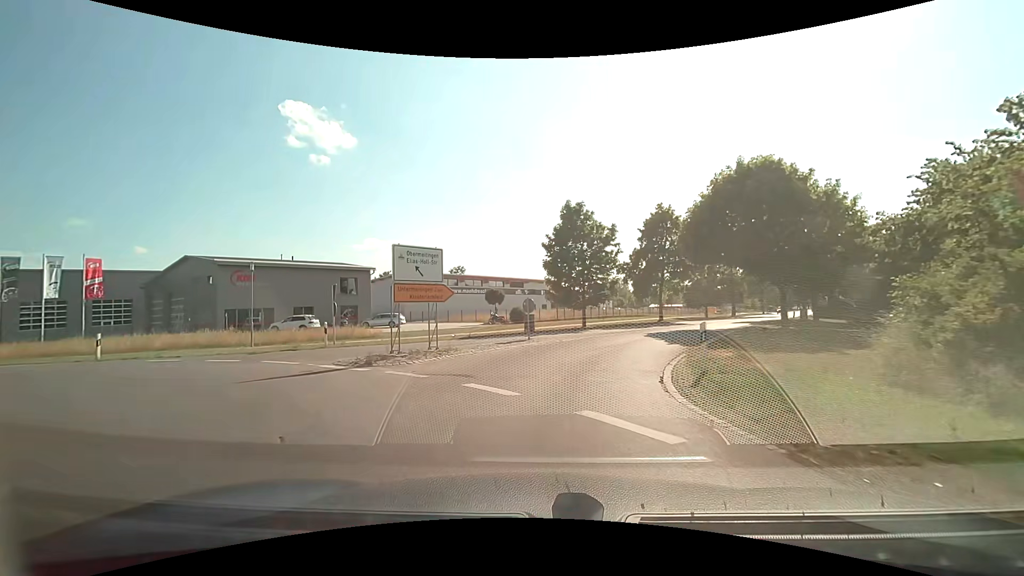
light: Day
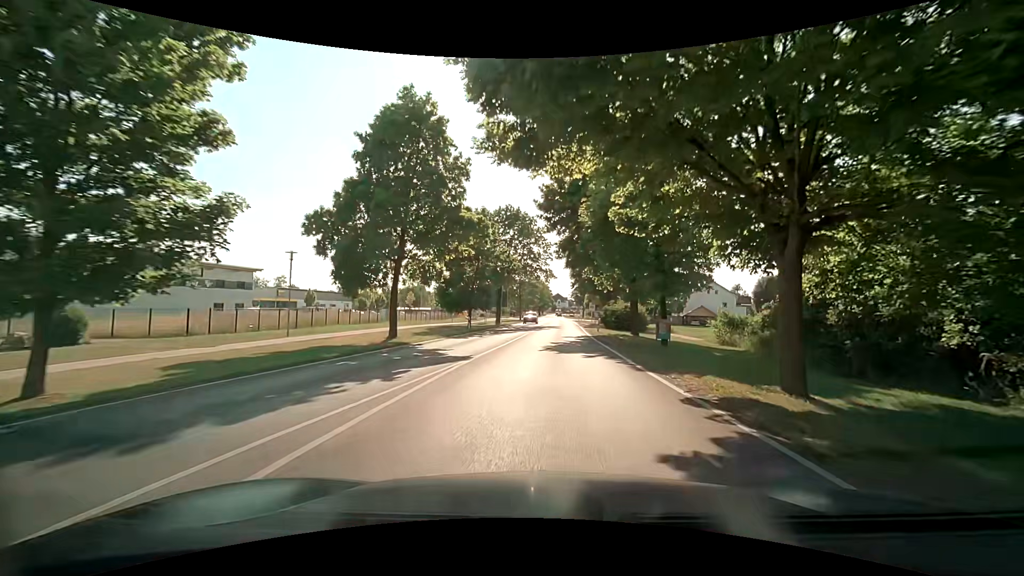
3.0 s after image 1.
(+6.3, +27.4) m; +27°
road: tertiary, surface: asphalt
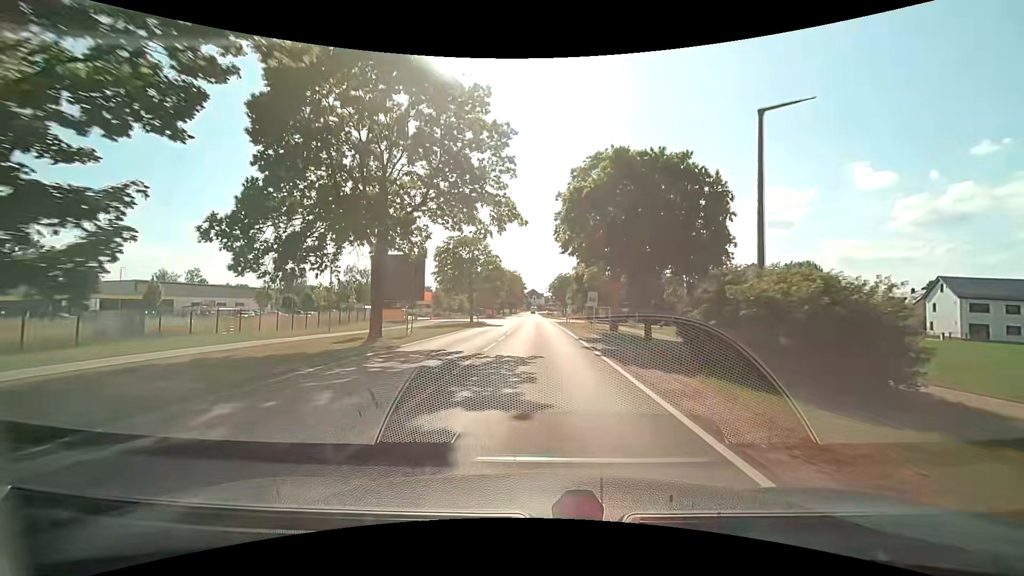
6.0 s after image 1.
(+1.8, +35.0) m; +3°
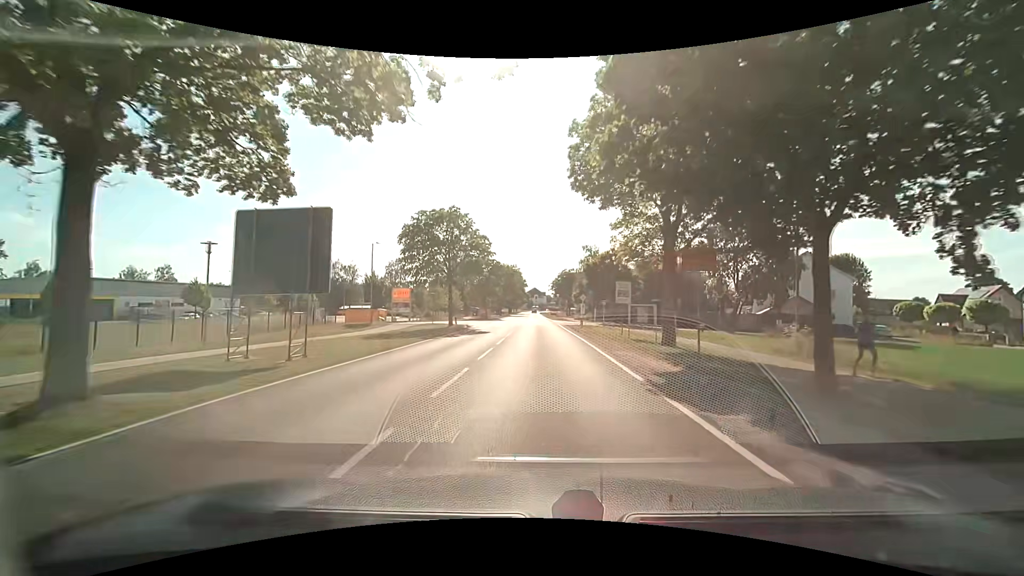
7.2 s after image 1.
(0.0, +14.6) m; 0°
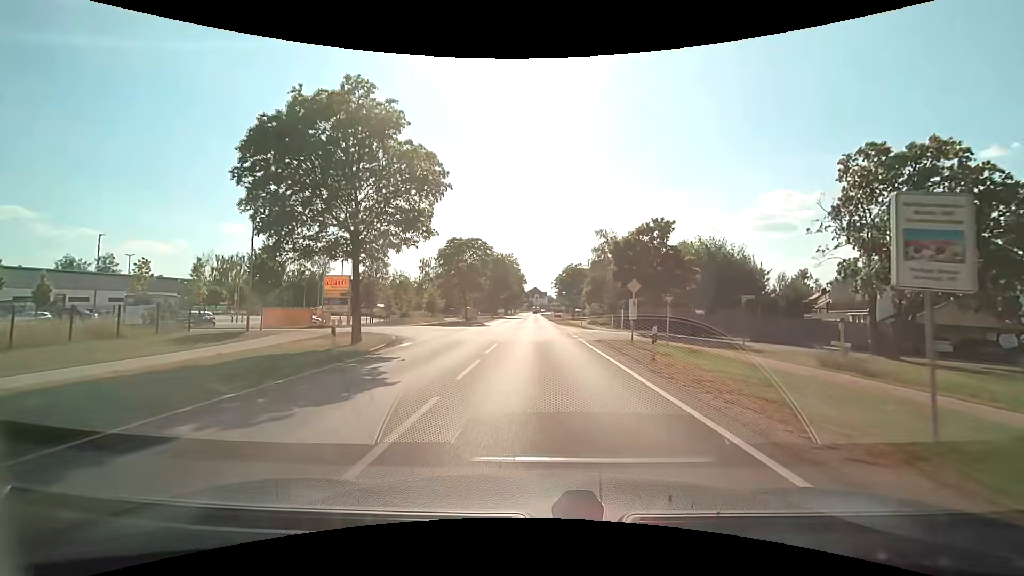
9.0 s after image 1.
(-0.1, +22.0) m; 0°
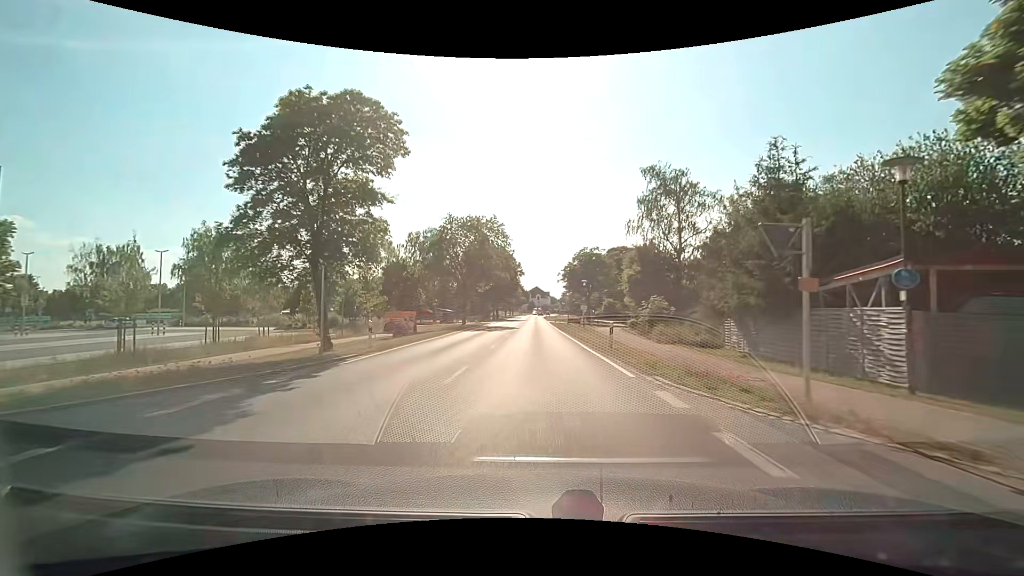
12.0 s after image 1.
(+0.2, +36.4) m; 0°
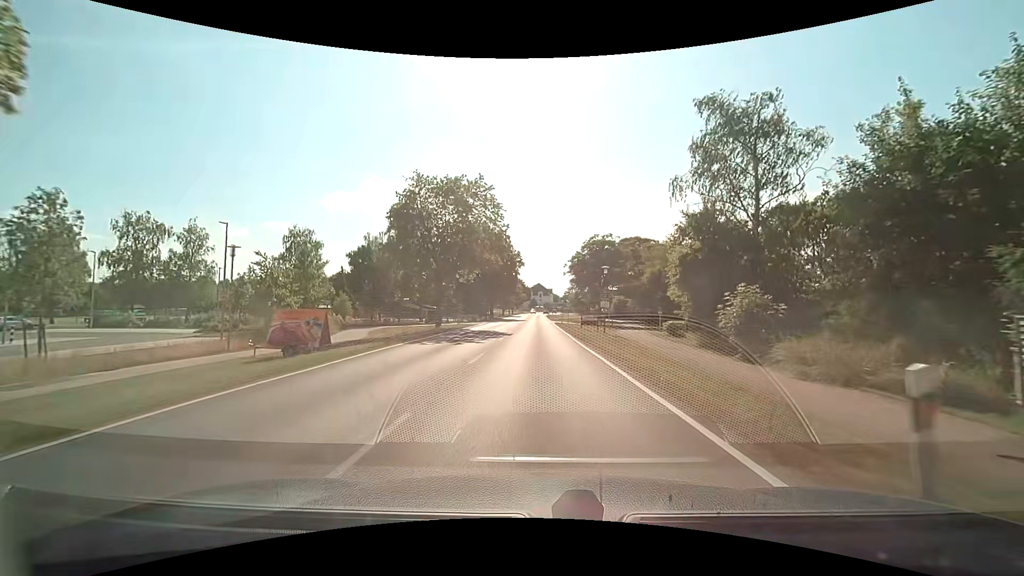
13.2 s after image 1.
(0.0, +14.8) m; 0°
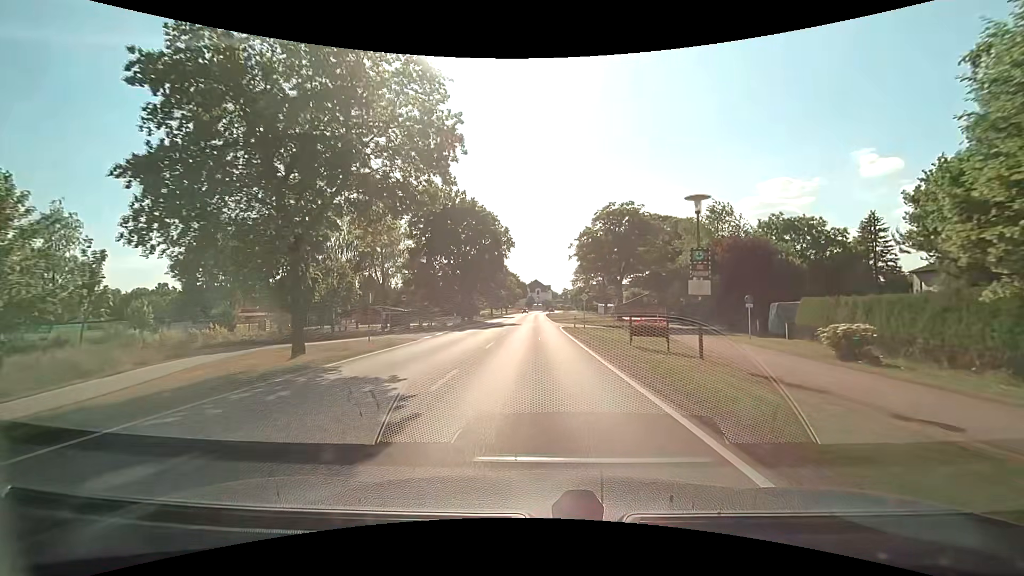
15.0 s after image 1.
(+0.2, +22.4) m; +1°
(0, +10) (0, +20) (0, +30) (0, +40) (0, +50) (0, +60) (0, +70) (0, +80) (0, +90) (0, +100) m
